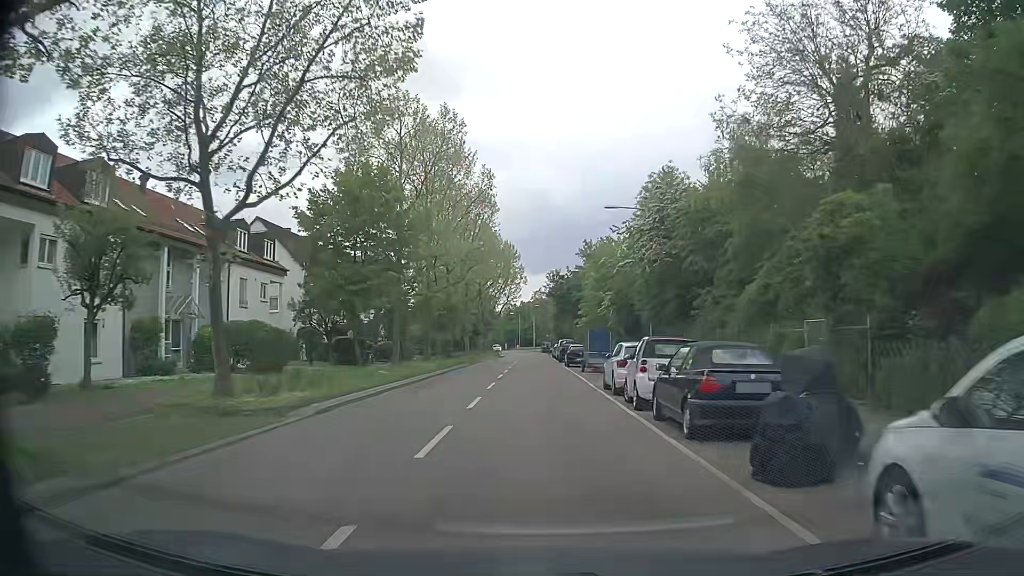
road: tertiary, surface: asphalt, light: Day
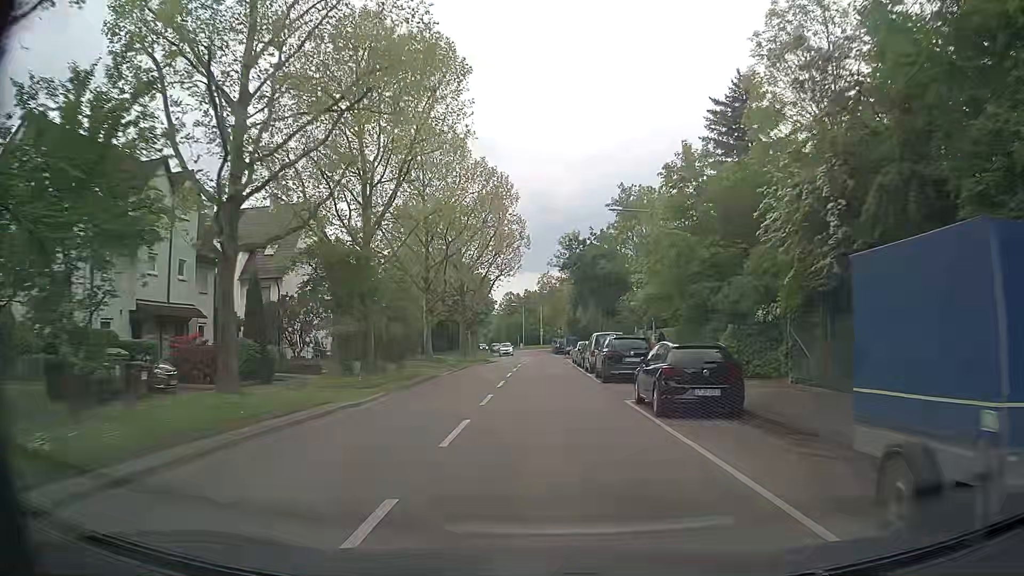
(+0.2, +29.7) m; 0°
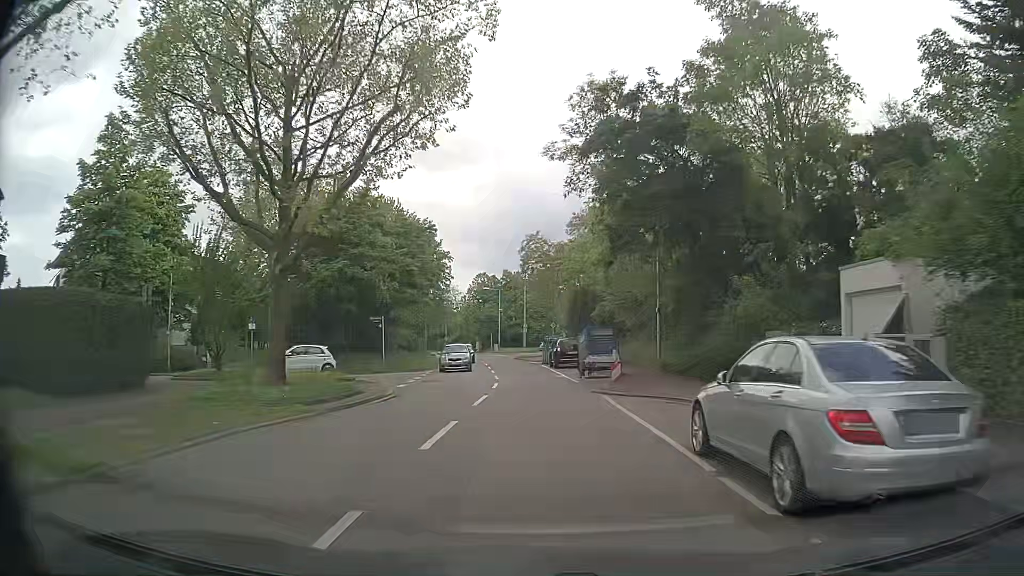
(+0.5, +37.3) m; +1°
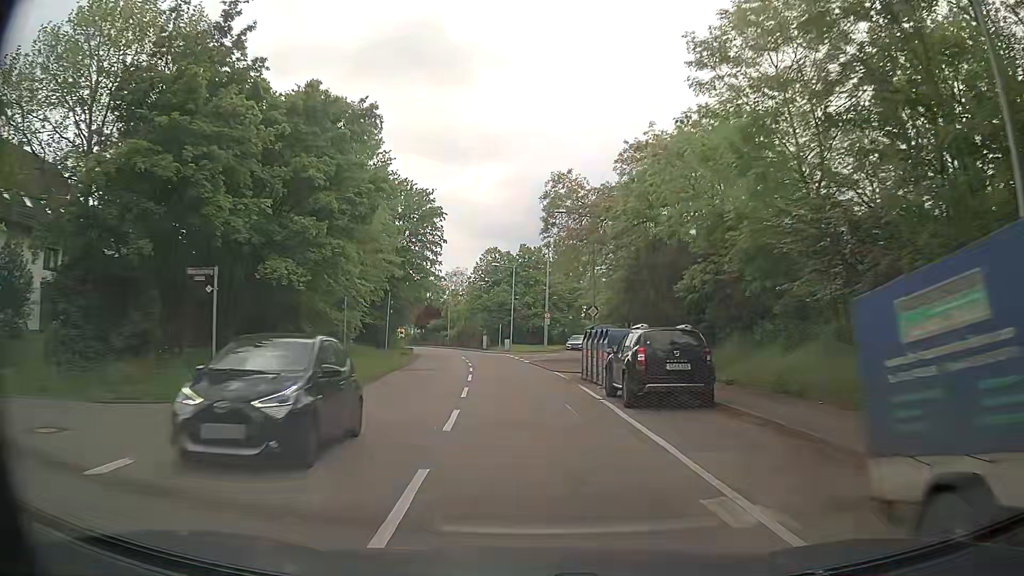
(-0.2, +22.7) m; -2°
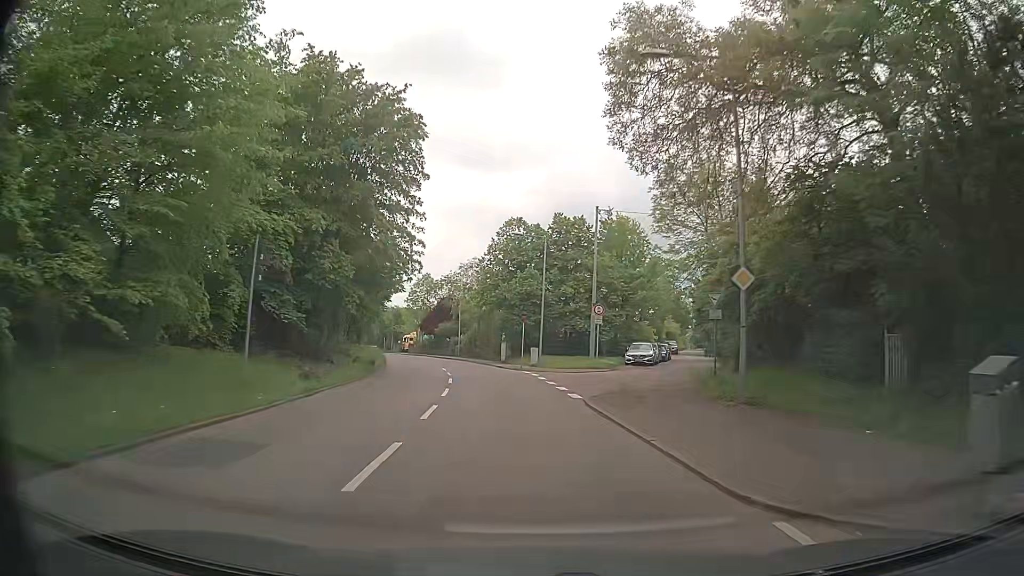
(-0.3, +22.6) m; -2°
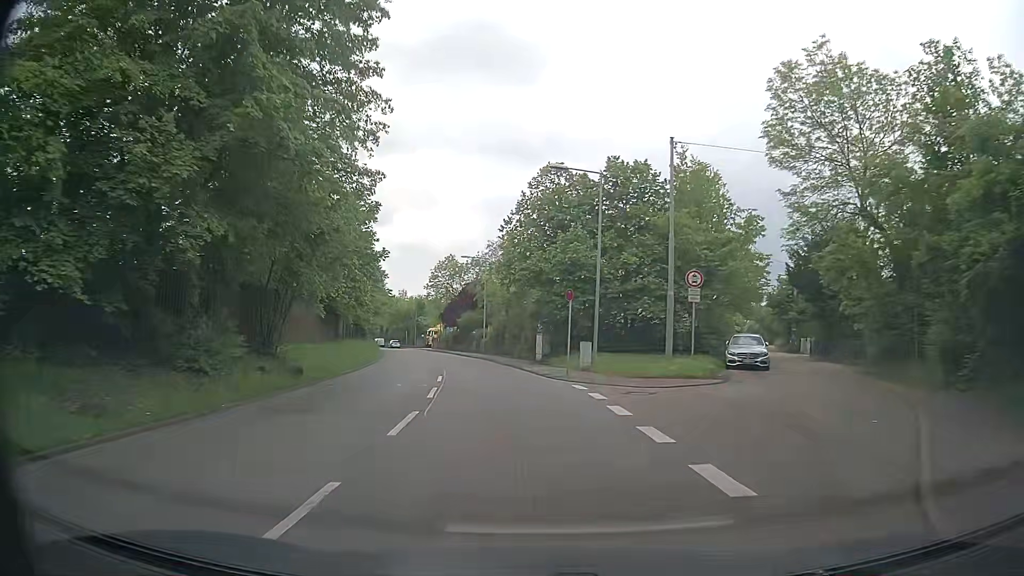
(-0.3, +15.1) m; -3°
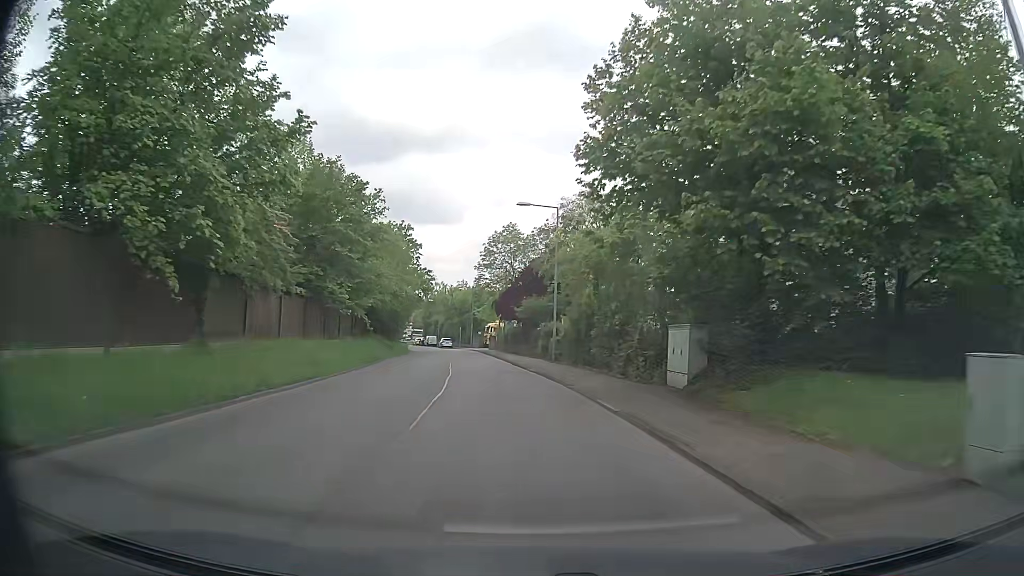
(-1.2, +22.7) m; -6°
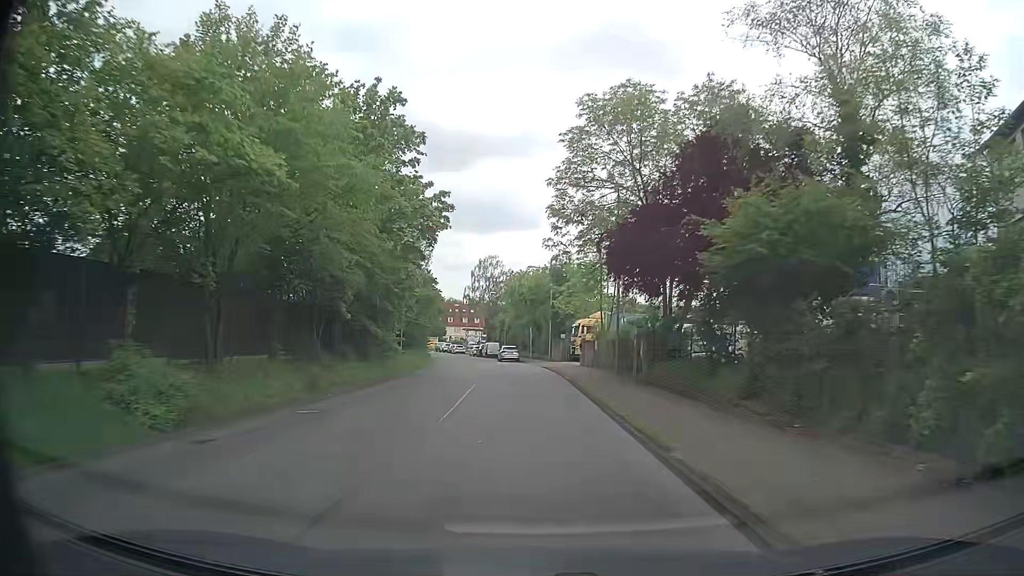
(-2.7, +36.8) m; -7°
(0, +10) (0, +20) (0, +30) (-1, +40) (-3, +50) (-4, +60) (-6, +70) (-7, +80) (-9, +89) (-11, +99) m
